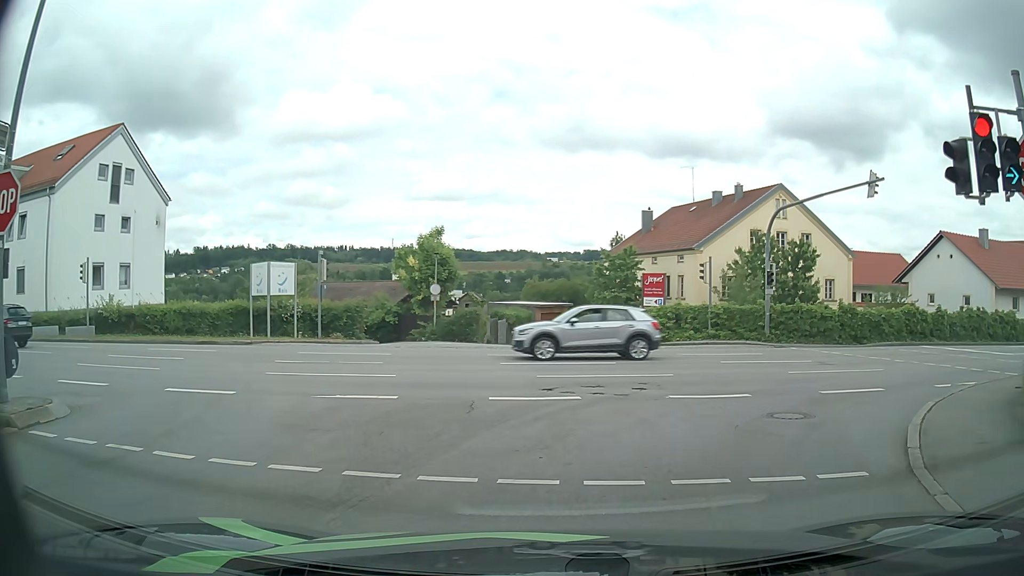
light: Day
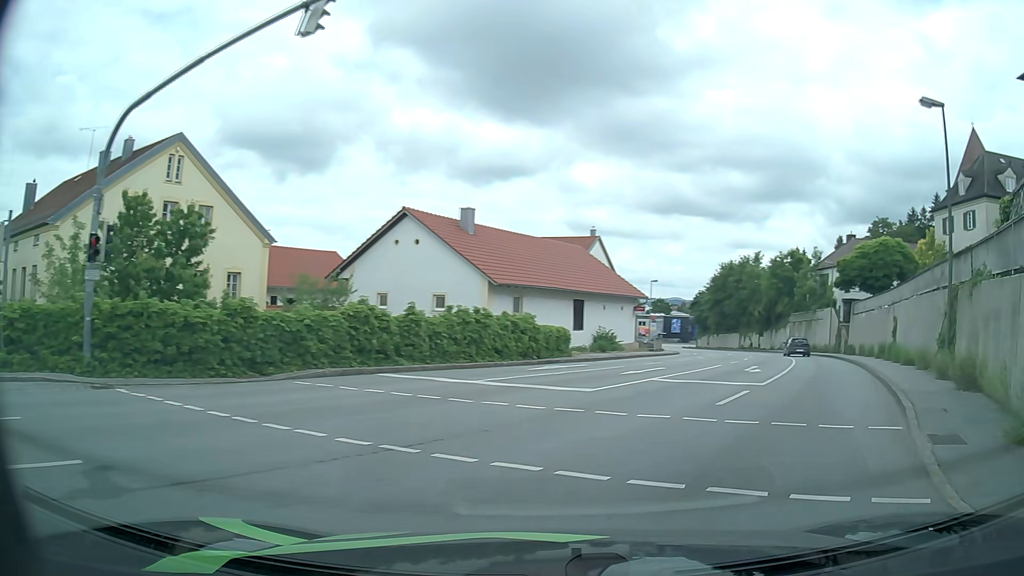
(+5.6, +13.3) m; +49°
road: tertiary
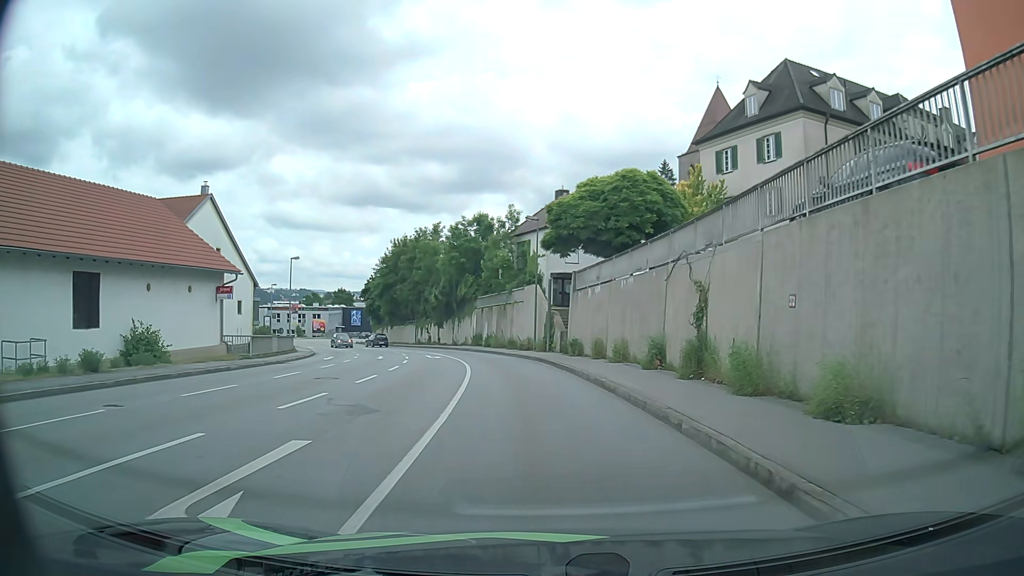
(+6.8, +18.7) m; +25°
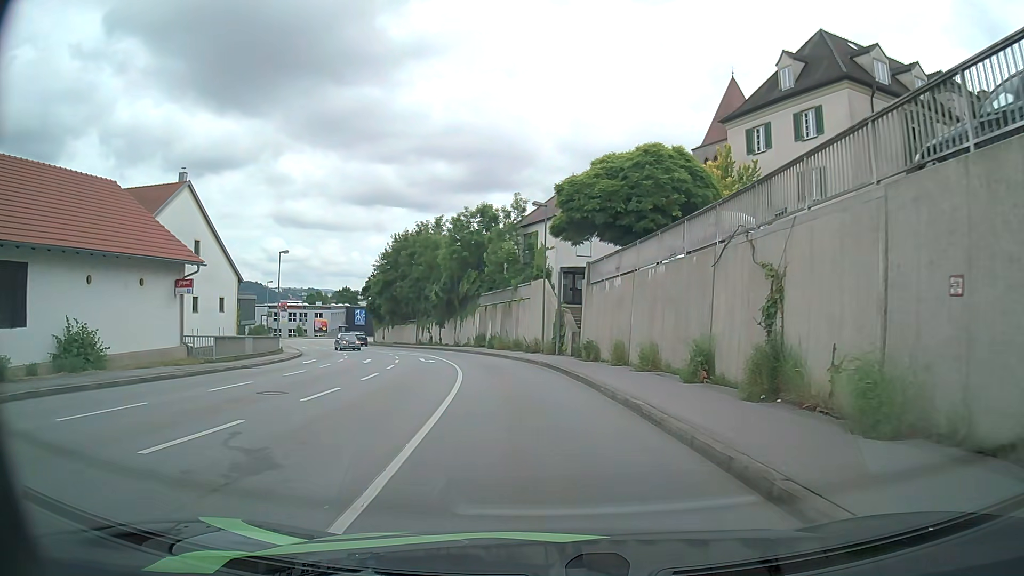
(0.0, +4.6) m; -1°
(0, +10) (-1, +20) (-2, +30) (-5, +40) (-8, +49) (-12, +58) (-16, +67) (-21, +76) (-26, +85) (-30, +94) m
